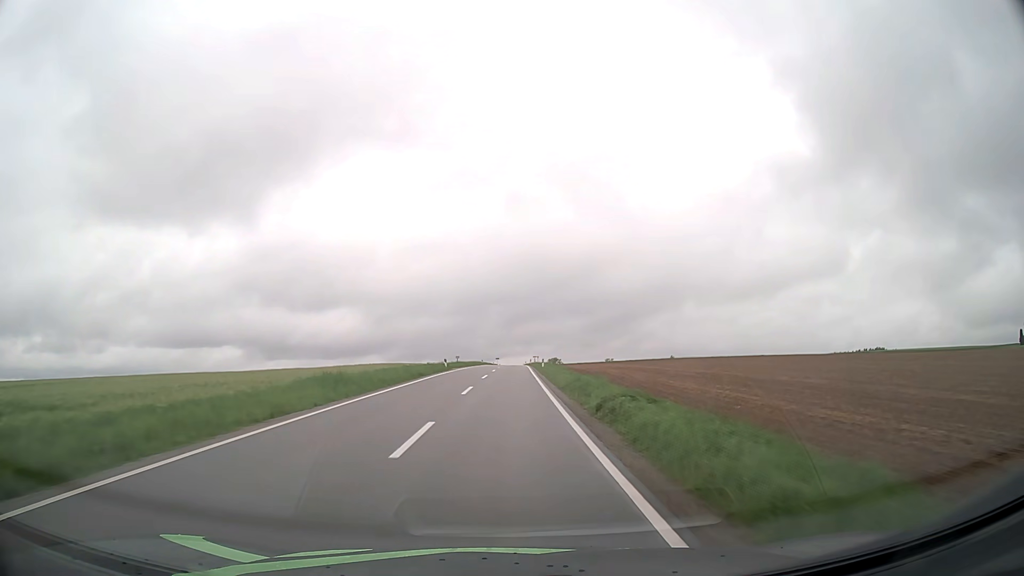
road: tertiary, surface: asphalt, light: Day
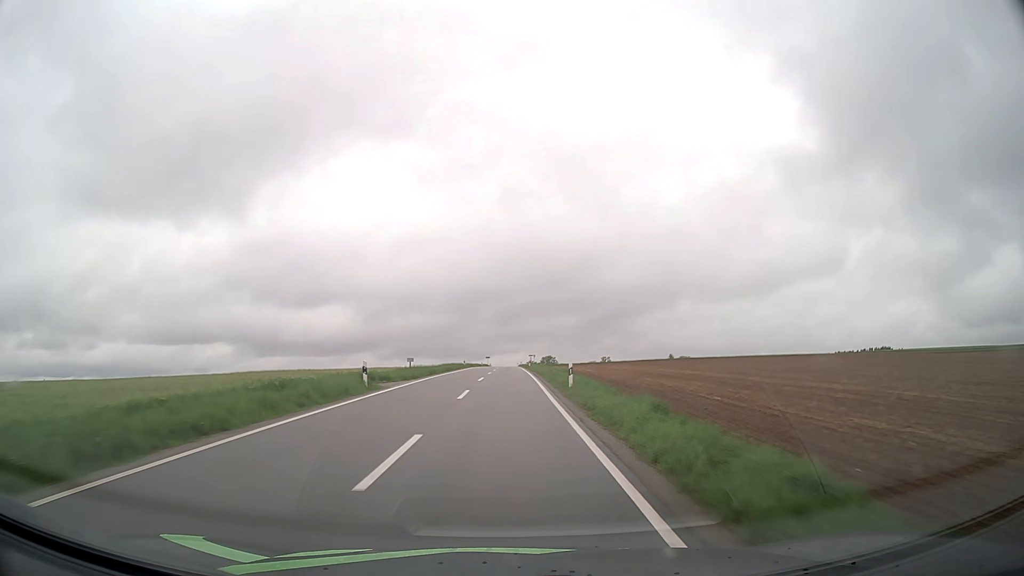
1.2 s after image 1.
(+0.2, +25.8) m; +1°
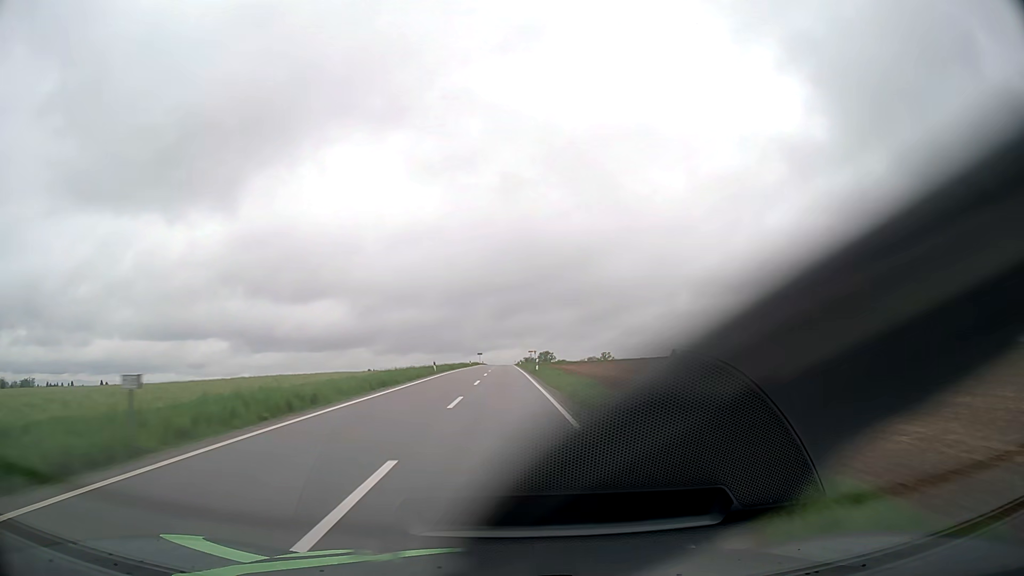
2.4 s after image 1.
(+0.1, +26.6) m; 0°
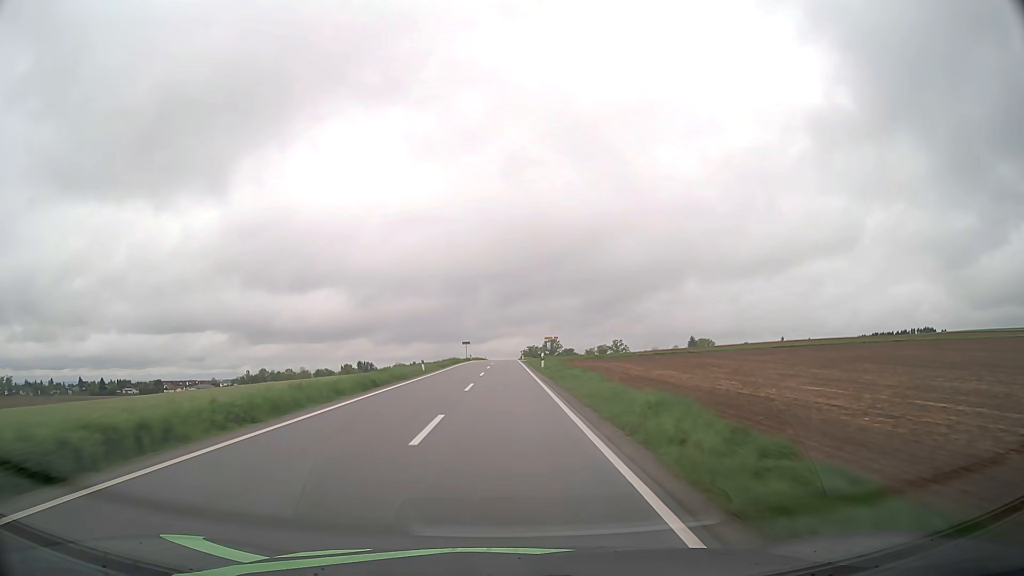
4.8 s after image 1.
(0.0, +54.8) m; 0°
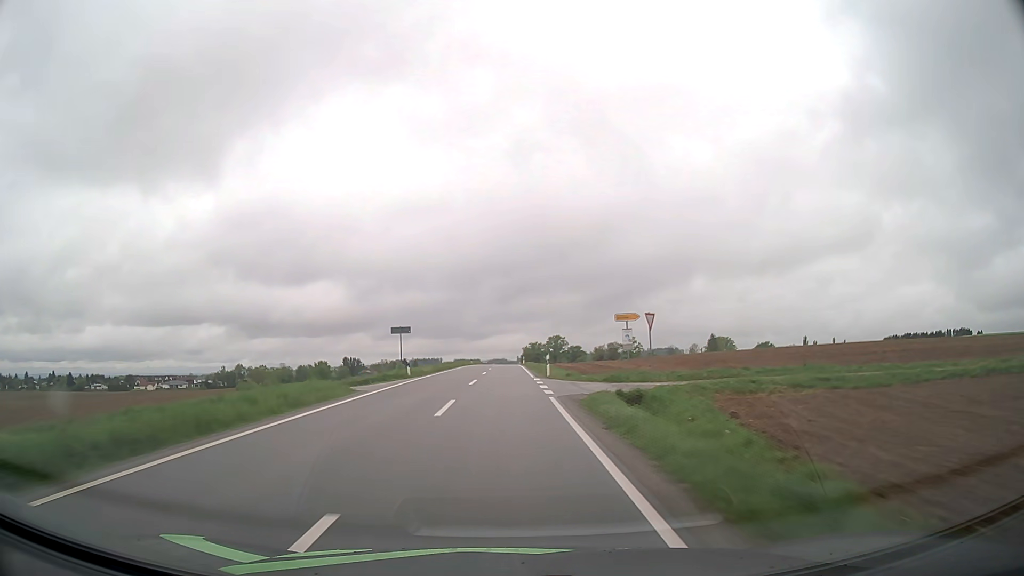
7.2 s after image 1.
(+0.1, +55.9) m; 0°
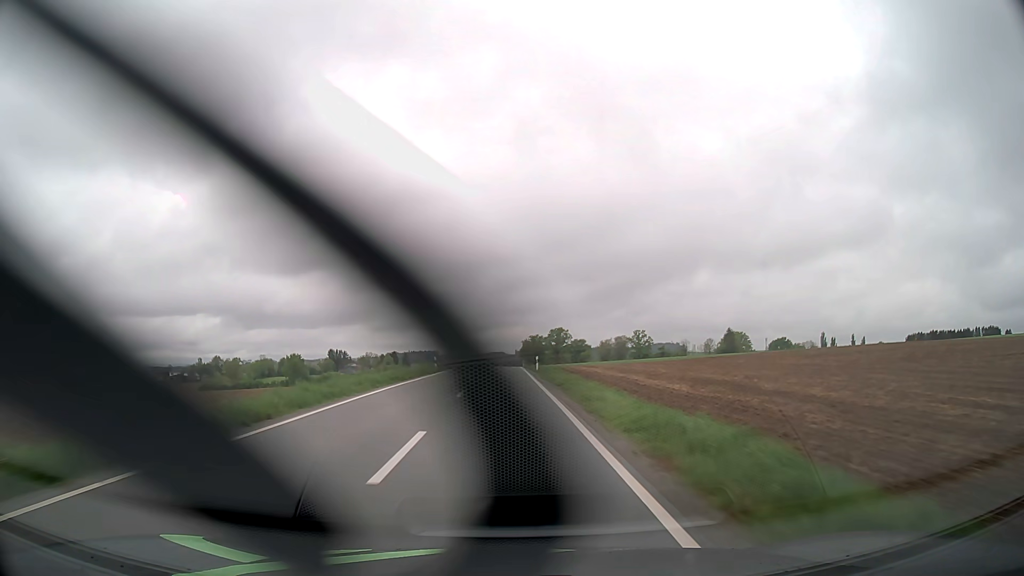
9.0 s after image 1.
(0.0, +42.3) m; 0°
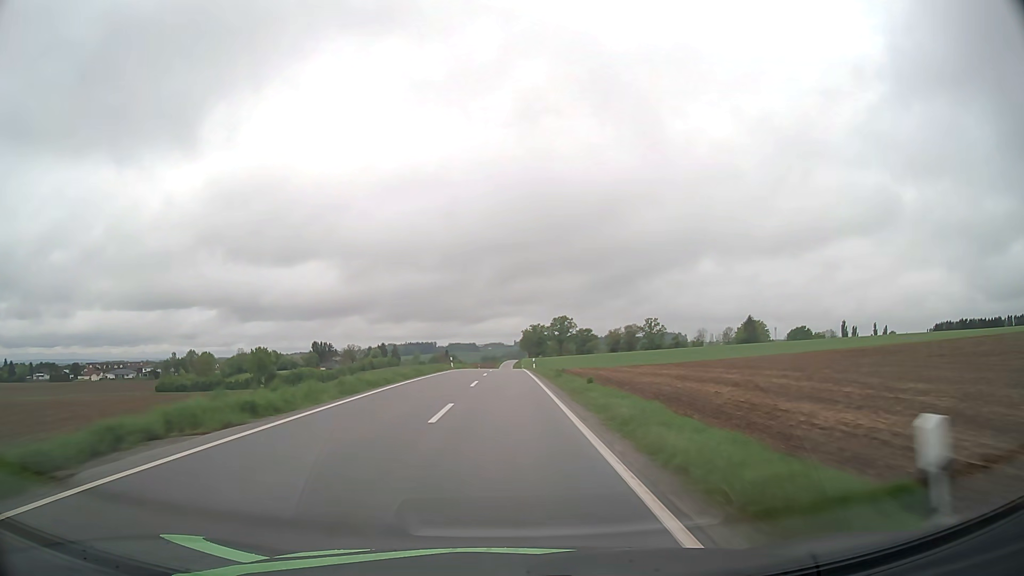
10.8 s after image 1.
(+0.1, +42.6) m; 0°
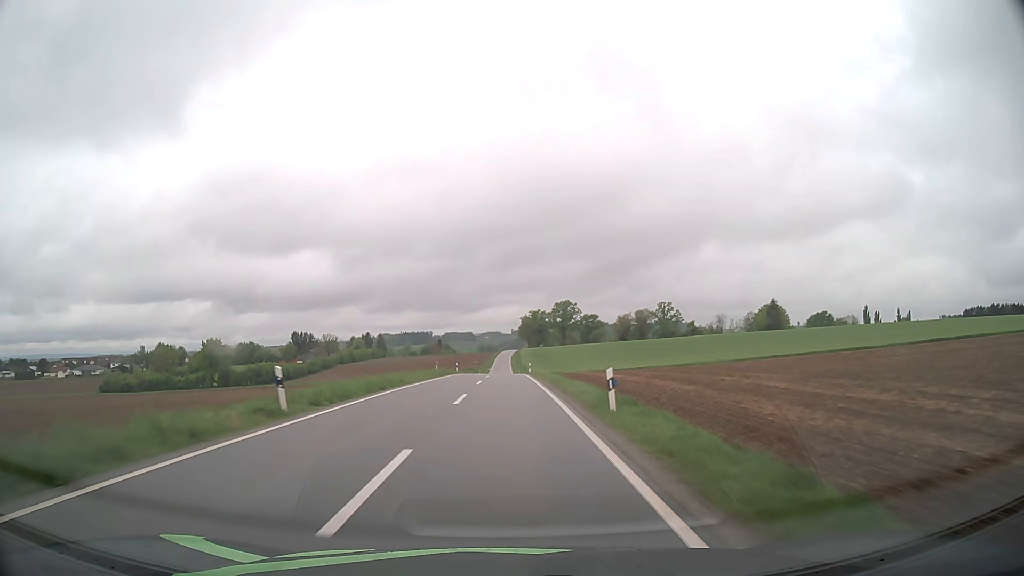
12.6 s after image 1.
(+0.1, +42.9) m; 0°
(0, +10) (0, +20) (0, +30) (0, +40) (0, +50) (0, +60) (0, +70) (0, +80) (0, +90) (0, +100) m
